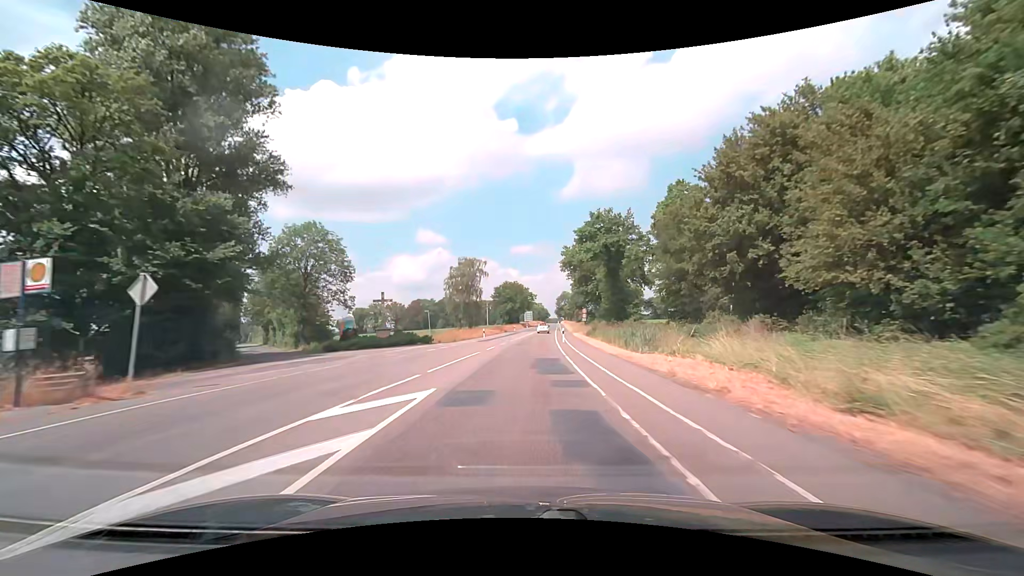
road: secondary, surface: asphalt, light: Day
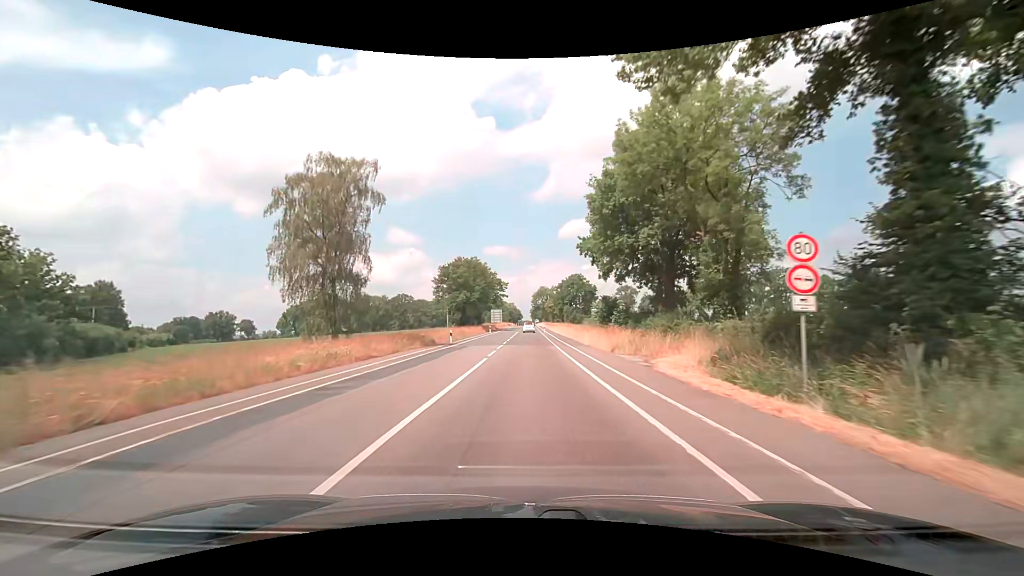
(+1.5, +53.5) m; +3°
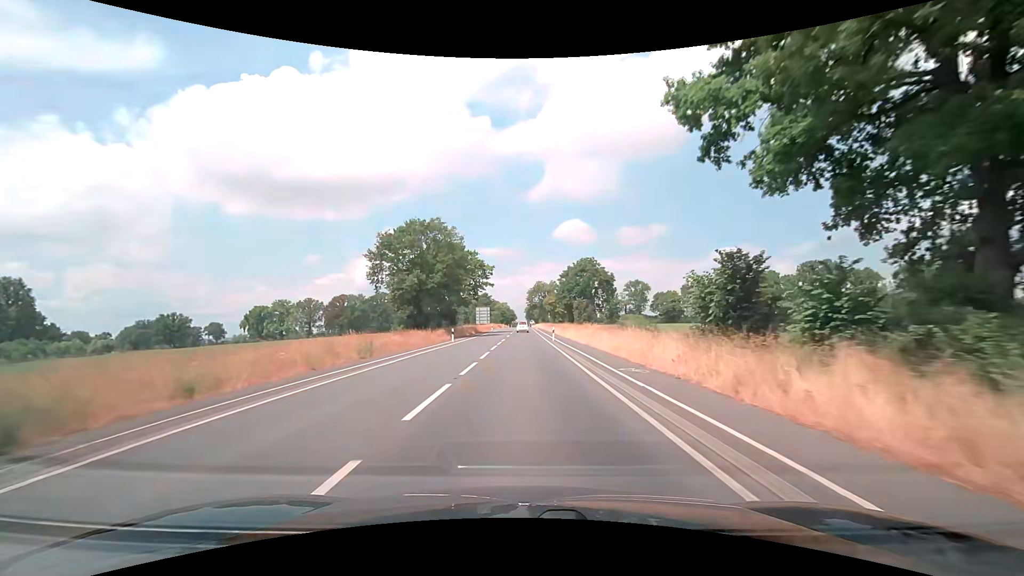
(+0.4, +33.2) m; +1°
(0, +10) (0, +20) (0, +30) (0, +40) (0, +50) (0, +60) (0, +70) (0, +80) (+1, +90) (+1, +100) m
